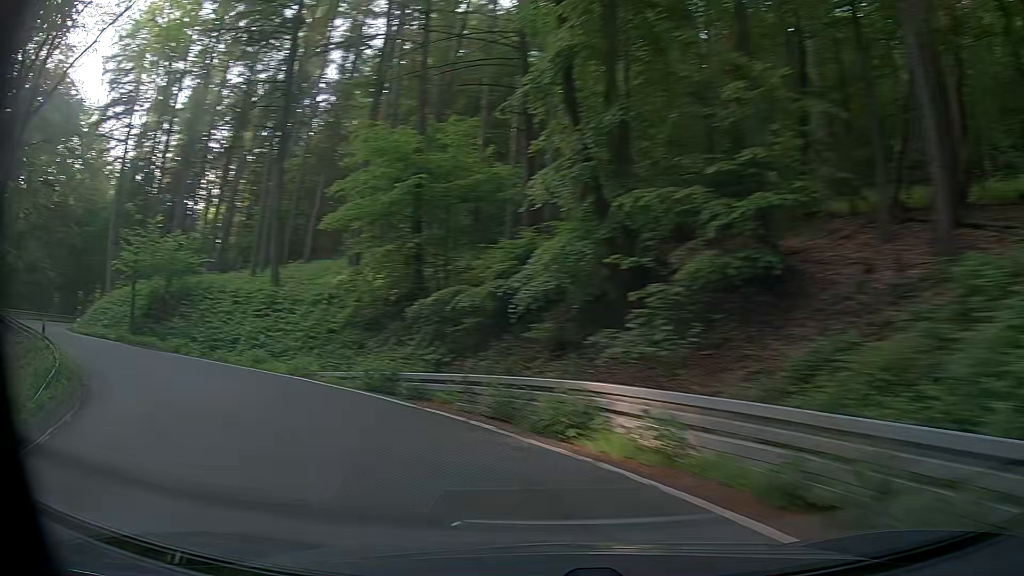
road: secondary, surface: asphalt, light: Day
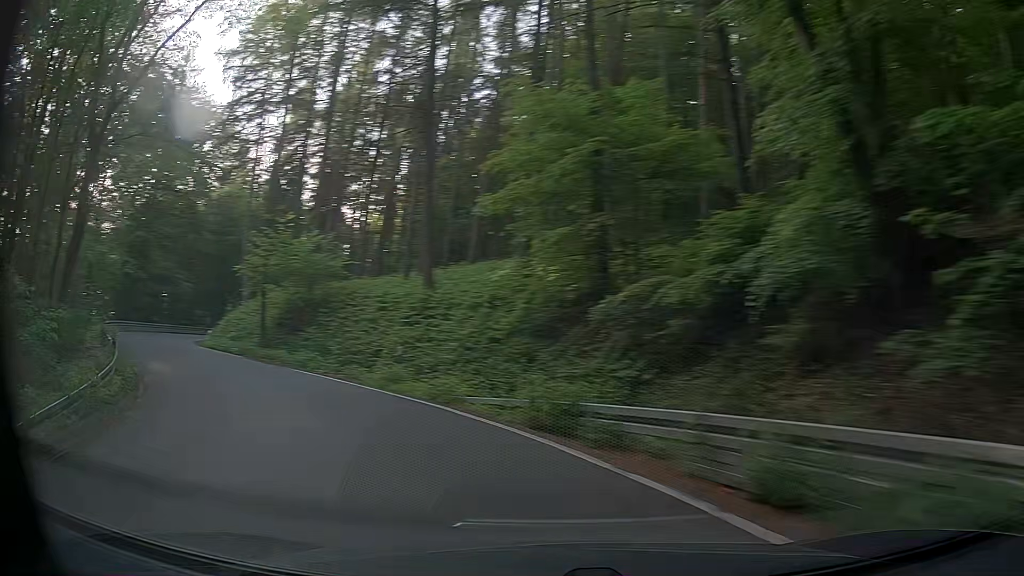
(-0.6, +5.2) m; -15°
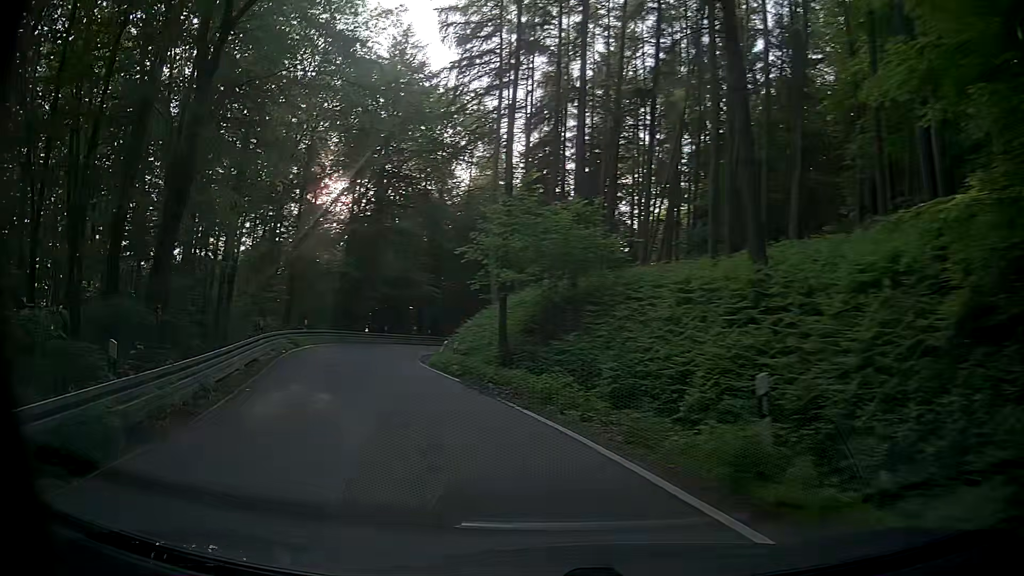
(-2.4, +10.9) m; -24°
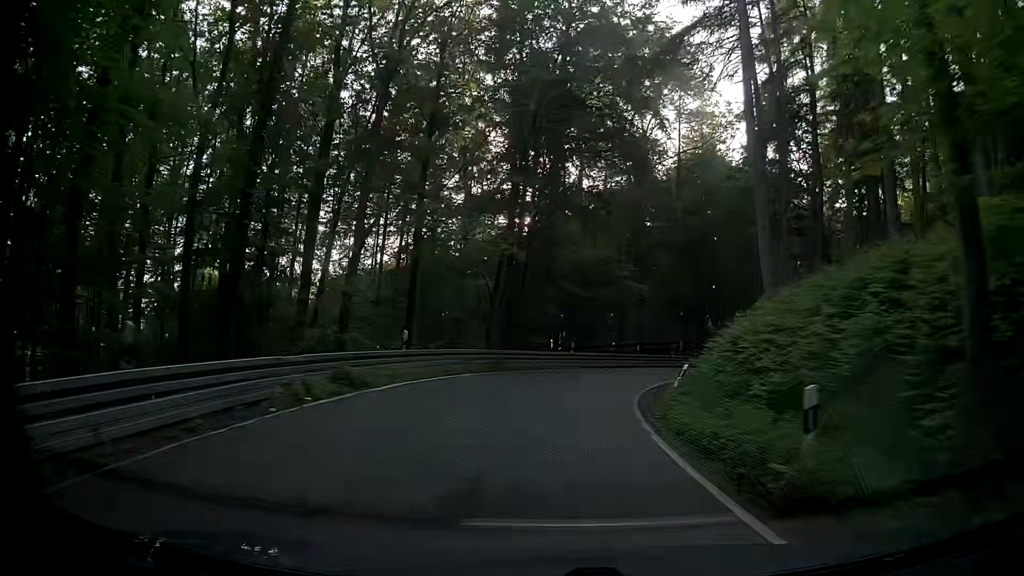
(-4.1, +18.4) m; -19°
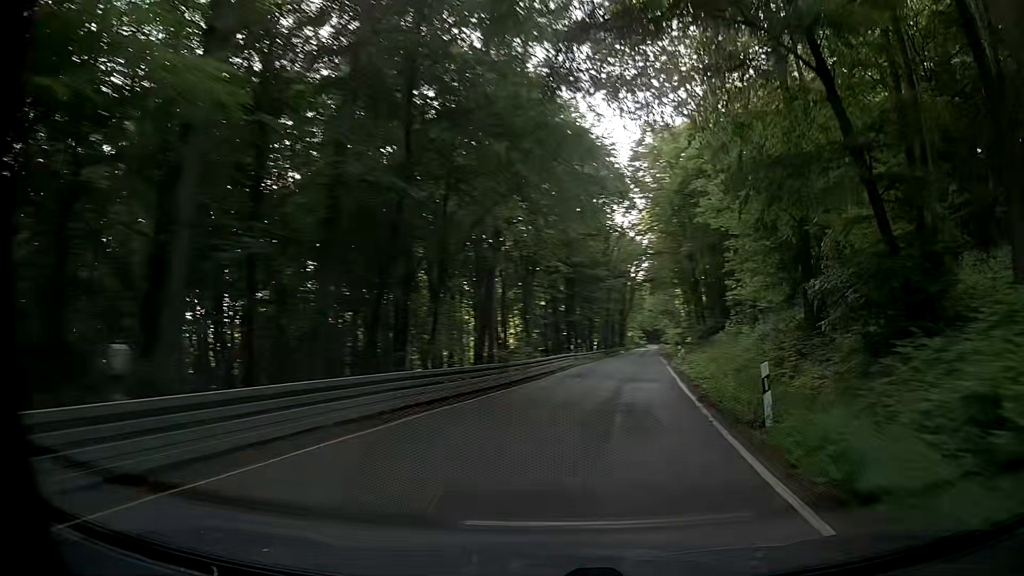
(+4.4, +34.6) m; +23°
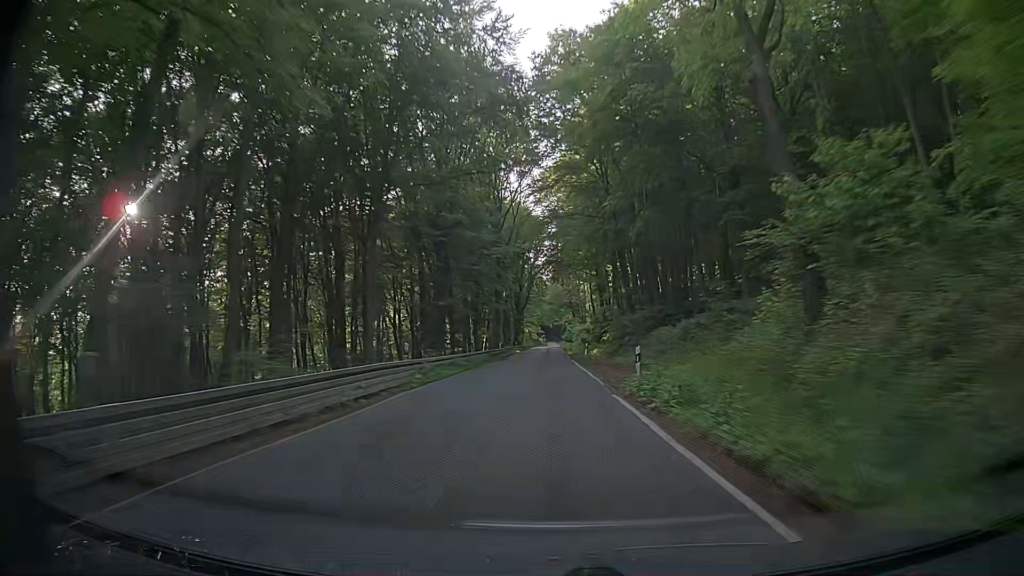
(+3.4, +23.5) m; +11°
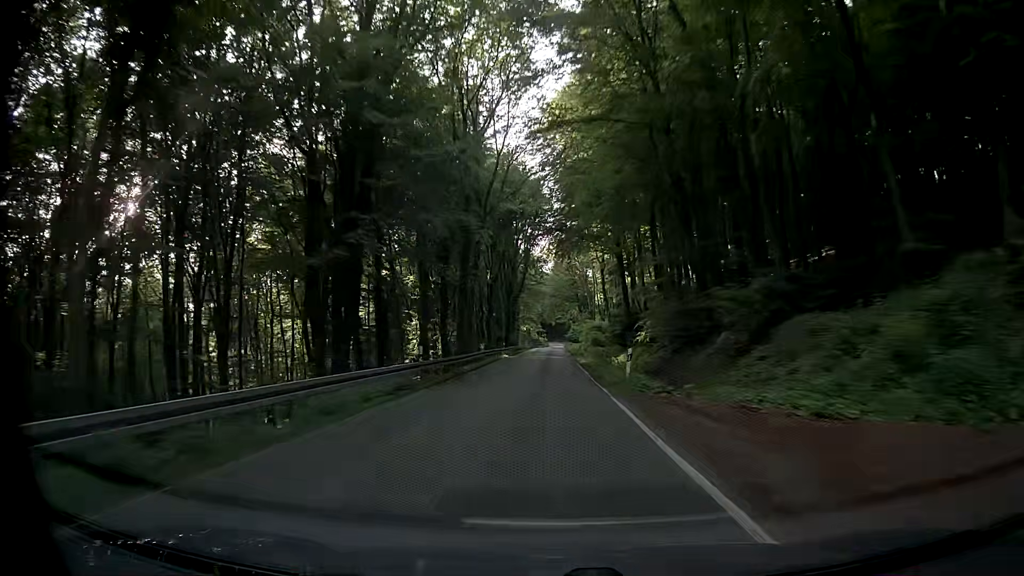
(+0.2, +26.4) m; +1°
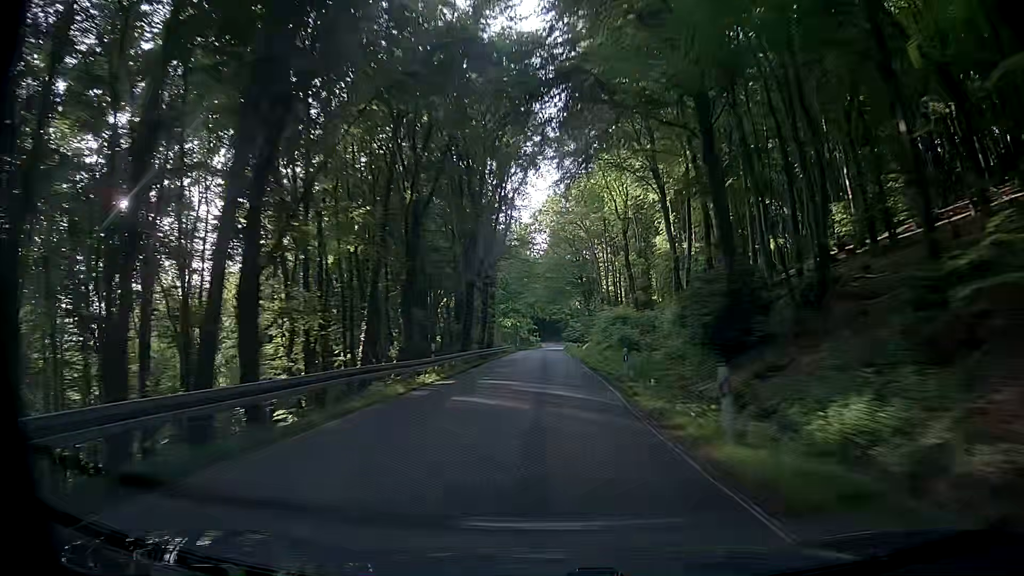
(-0.6, +38.0) m; +2°
(0, +10) (-1, +20) (-1, +30) (-2, +40) (-2, +50) (-3, +60) (-3, +70) (-4, +80) (-4, +90) (-4, +100) m
